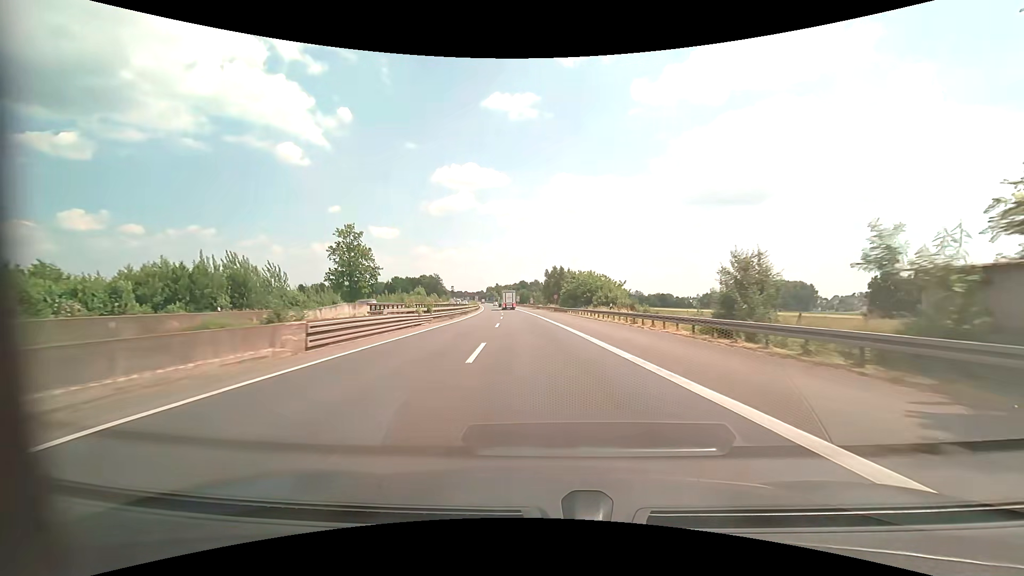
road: motorway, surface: asphalt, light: Day
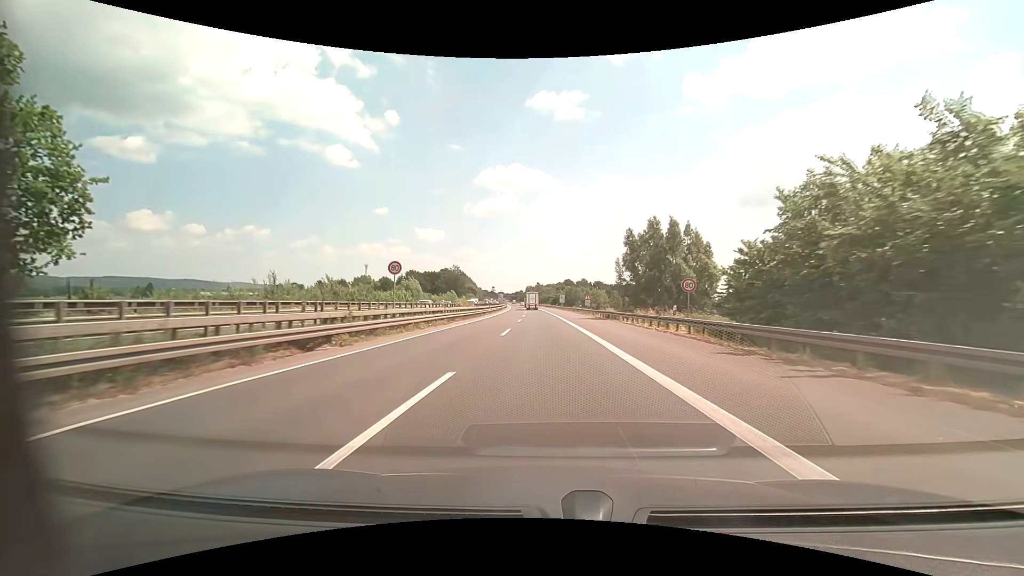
(-3.1, +61.2) m; -5°
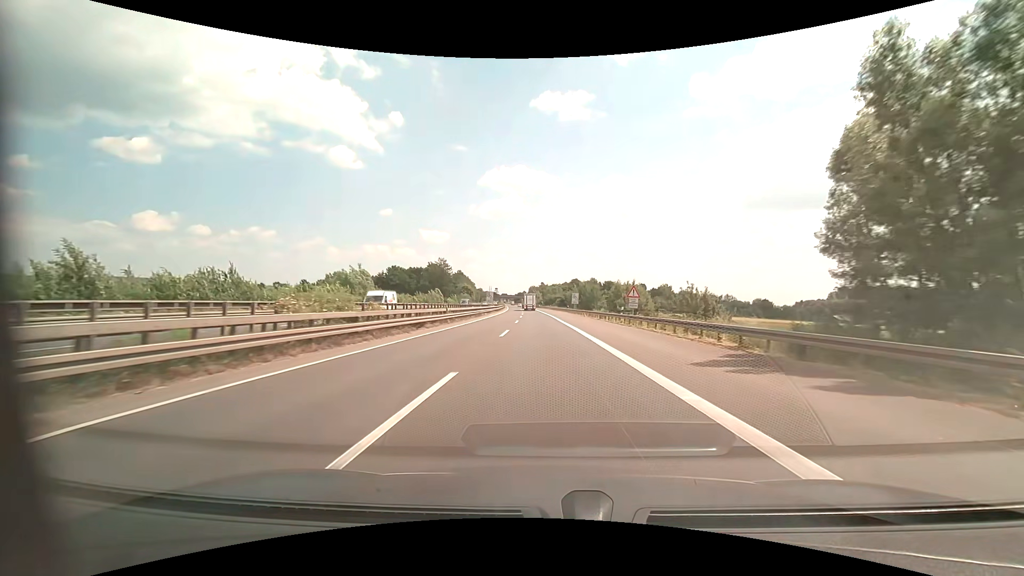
(-0.3, +36.0) m; -1°
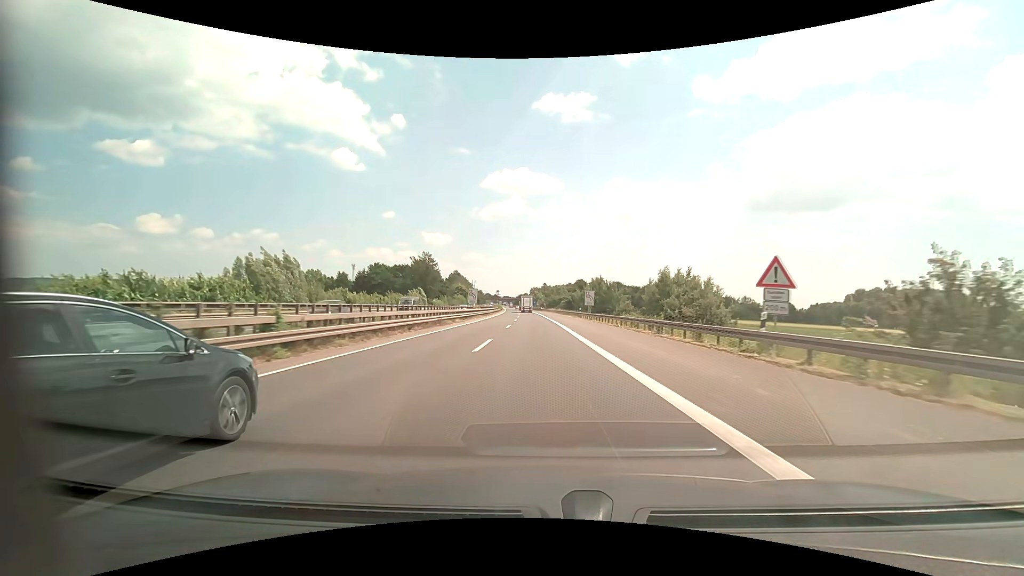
(-0.1, +25.1) m; 0°
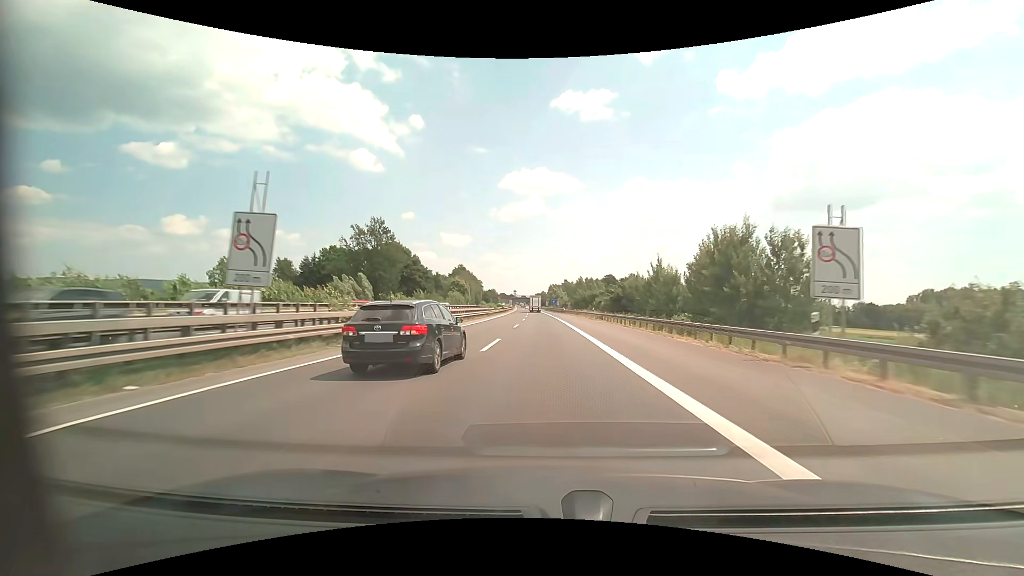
(-1.2, +54.8) m; -2°
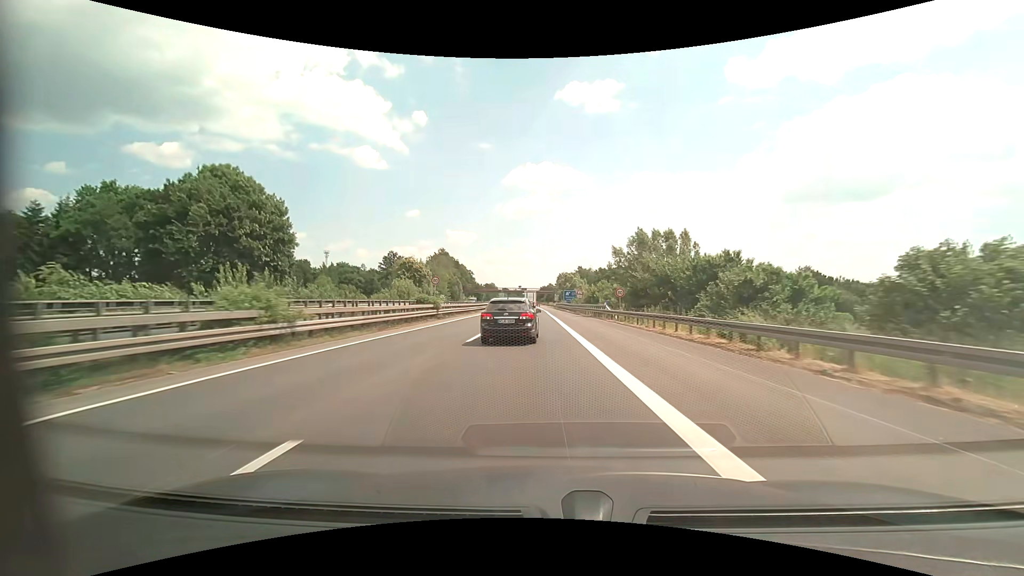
(0.0, +70.1) m; -1°
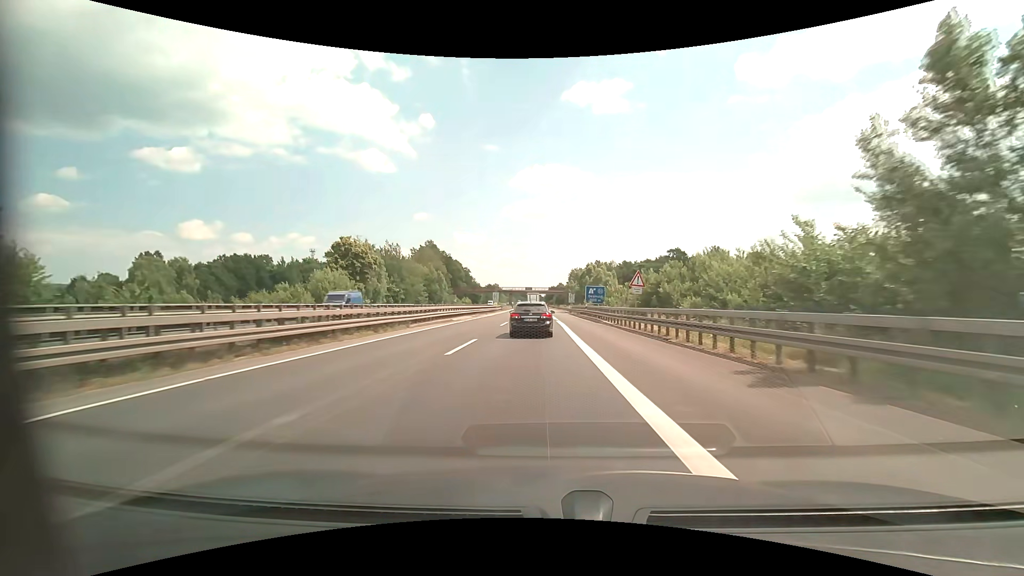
(-0.4, +39.4) m; -1°
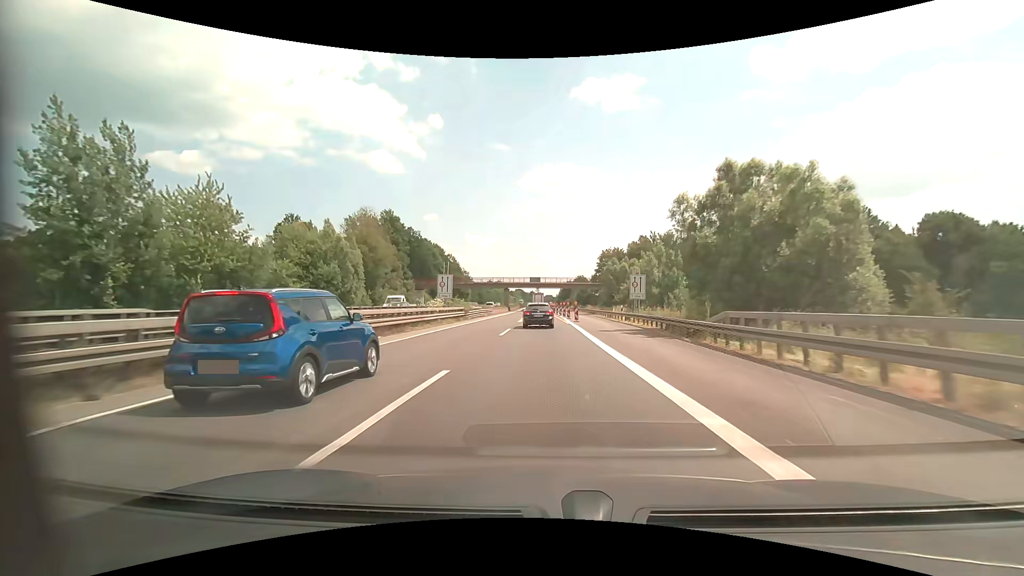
(-1.1, +63.2) m; -1°
(0, +10) (0, +20) (0, +30) (0, +40) (0, +50) (0, +60) (0, +70) (-1, +80) (-1, +90) (-1, +100) m
